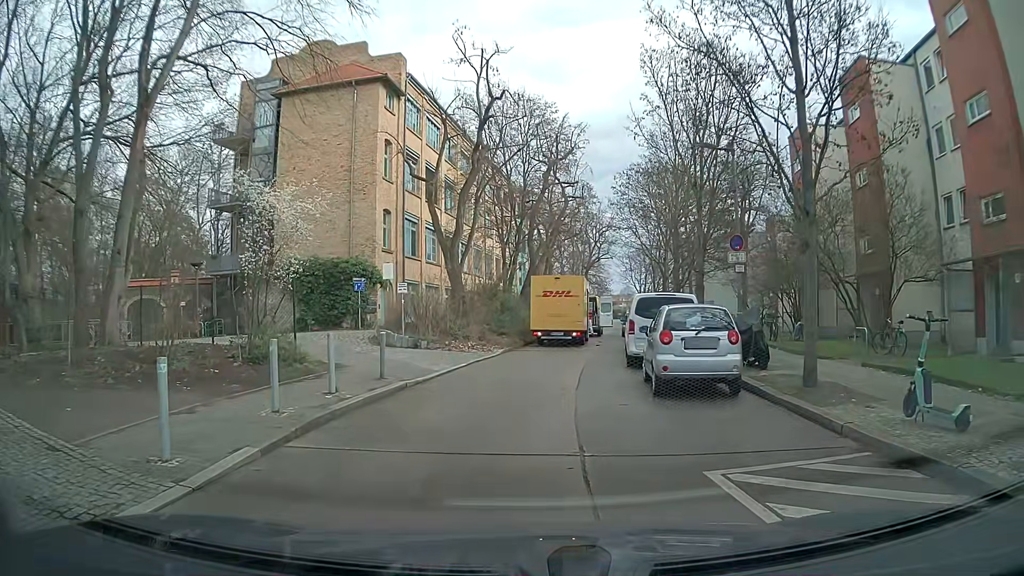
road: residential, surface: asphalt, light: Day
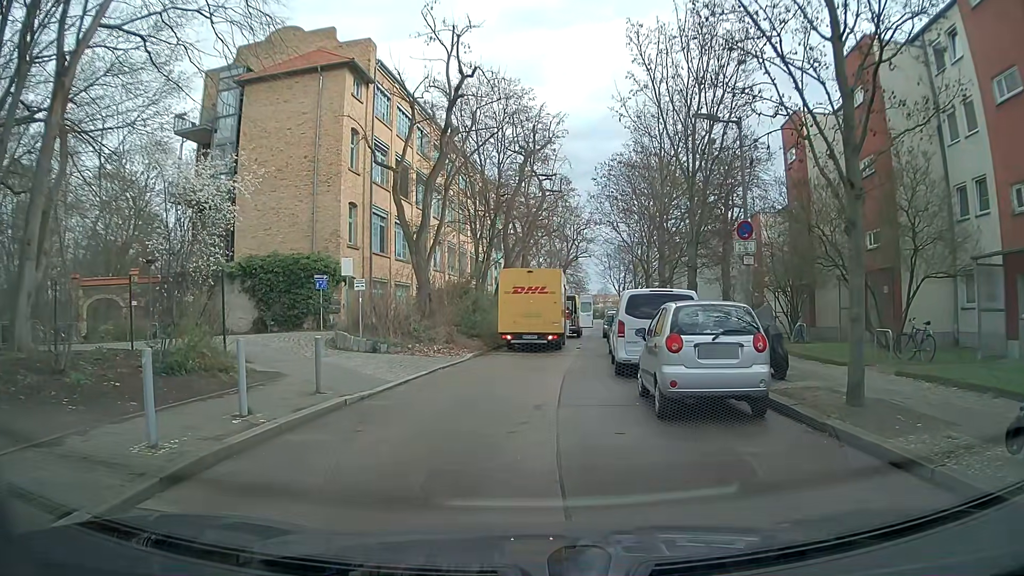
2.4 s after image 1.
(+0.1, +2.3) m; +1°
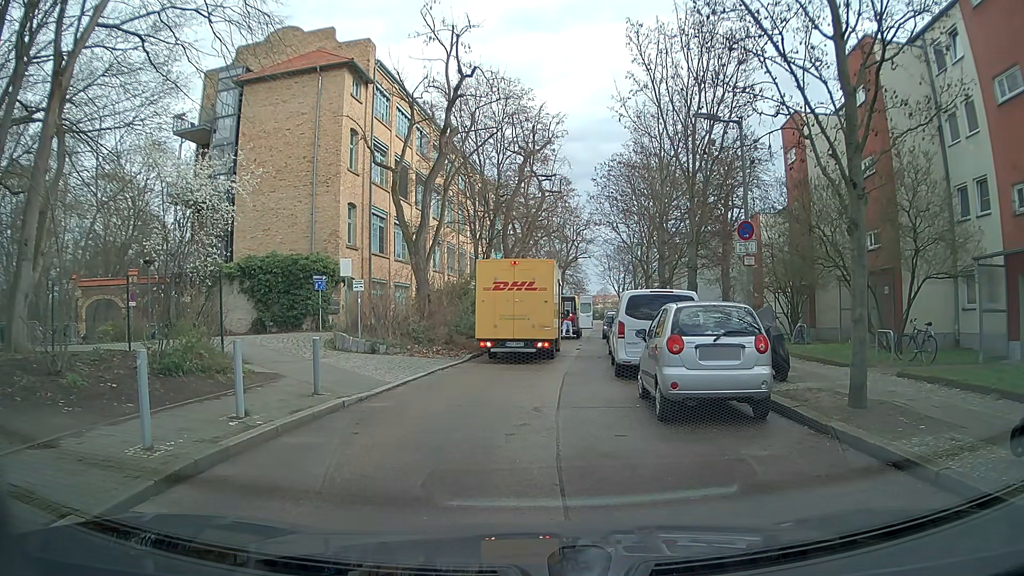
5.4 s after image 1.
(0.0, +0.2) m; 0°
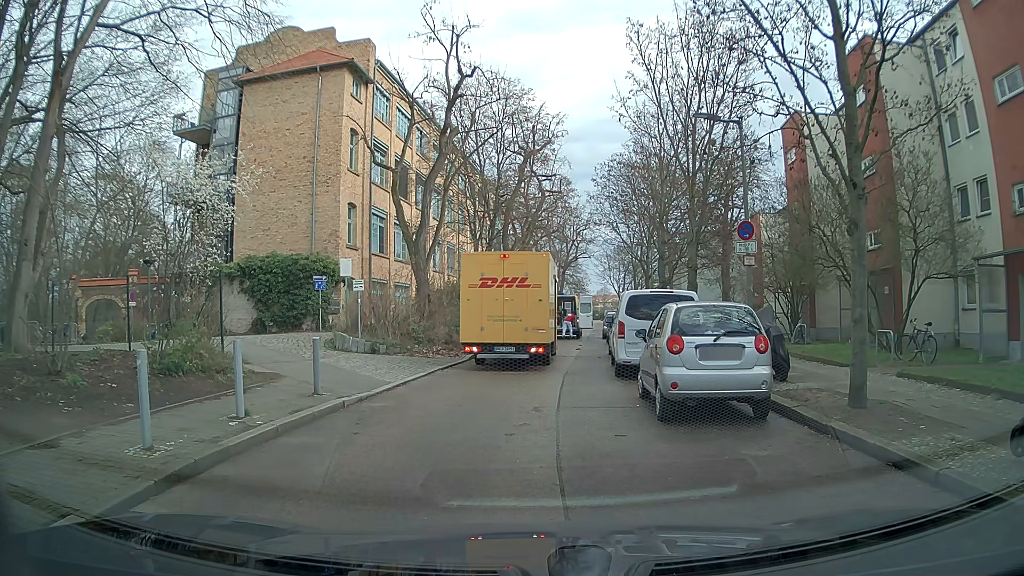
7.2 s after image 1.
(0.0, 0.0) m; 0°
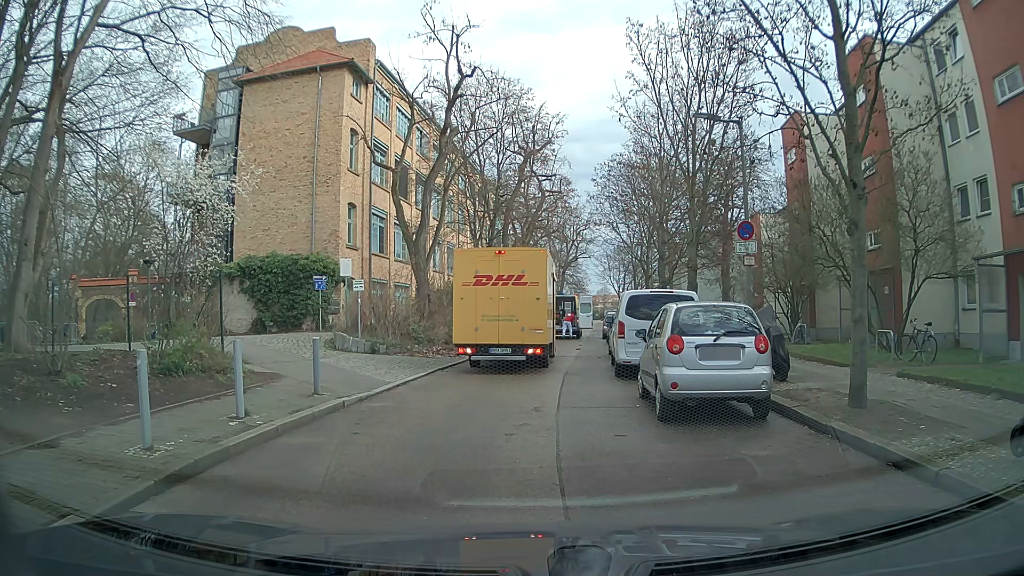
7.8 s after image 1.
(0.0, 0.0) m; 0°
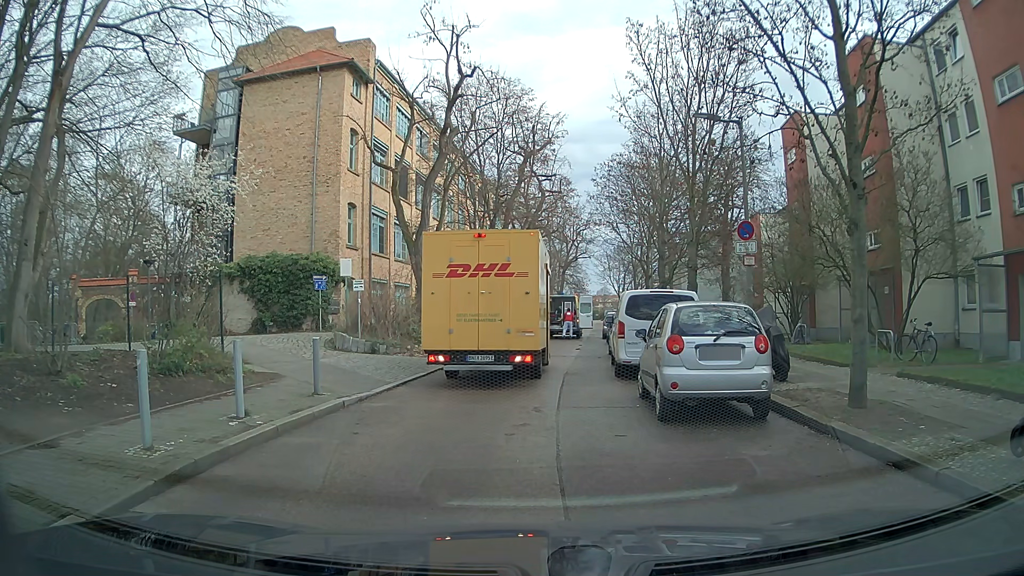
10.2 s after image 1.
(0.0, 0.0) m; 0°
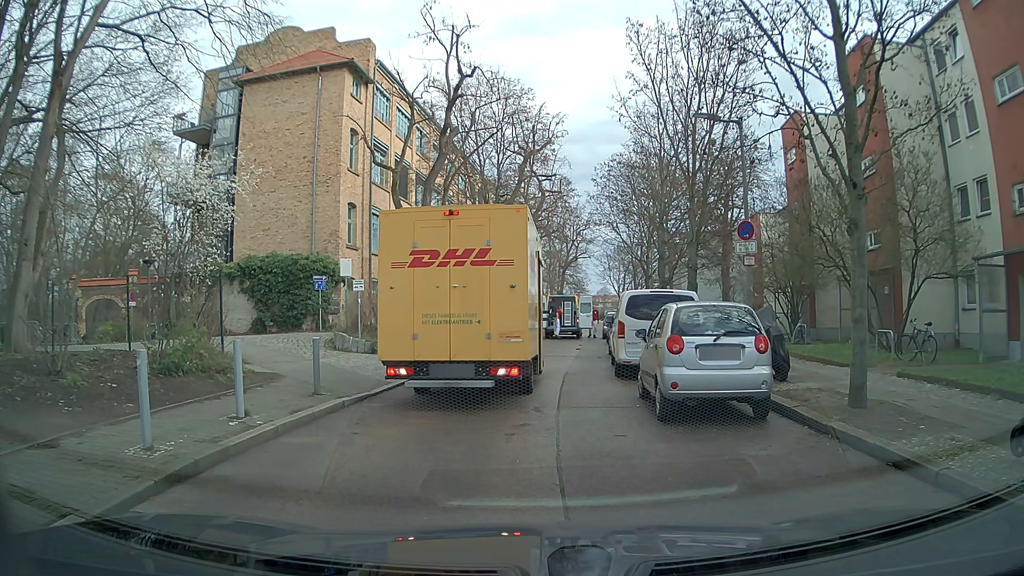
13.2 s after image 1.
(0.0, 0.0) m; 0°
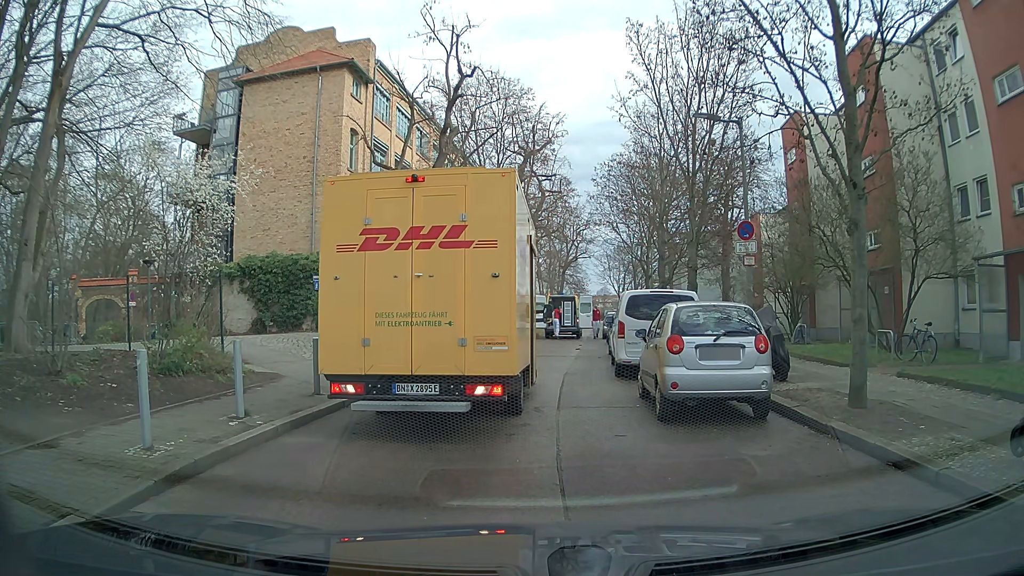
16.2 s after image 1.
(0.0, 0.0) m; 0°
